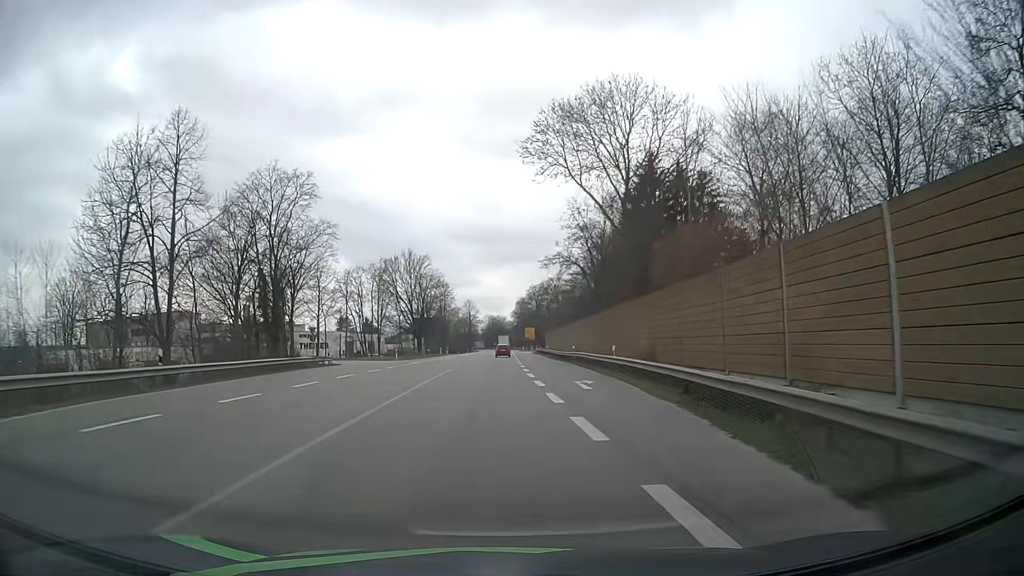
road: primary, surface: asphalt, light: Day
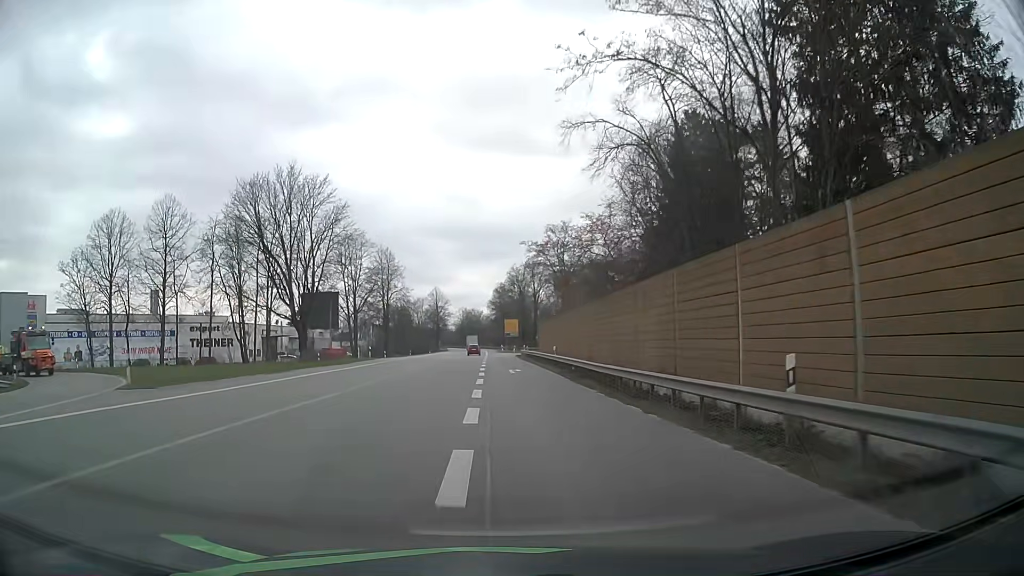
(+1.3, +45.5) m; +2°
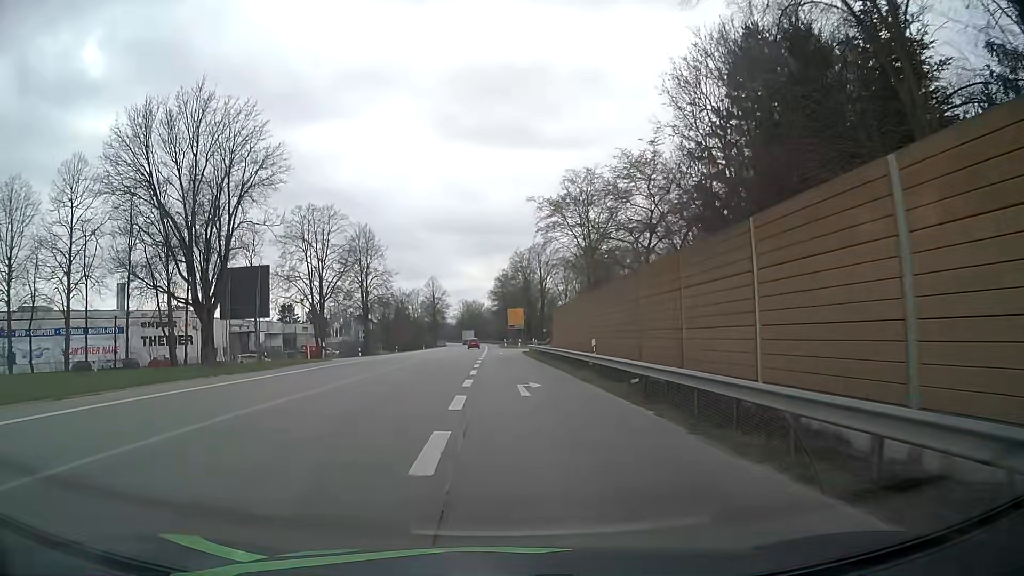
(-0.1, +16.9) m; 0°
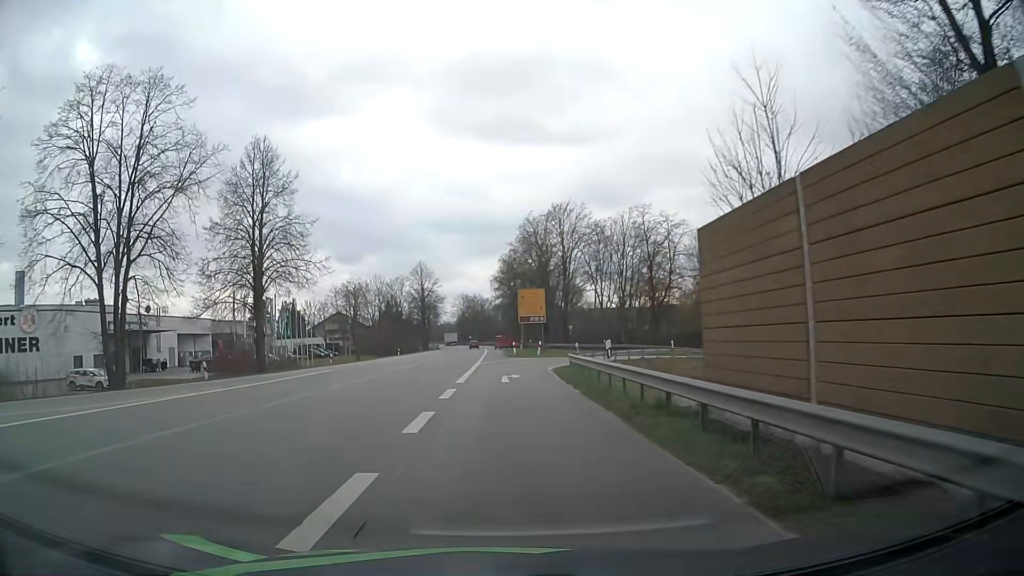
(-0.1, +38.3) m; 0°
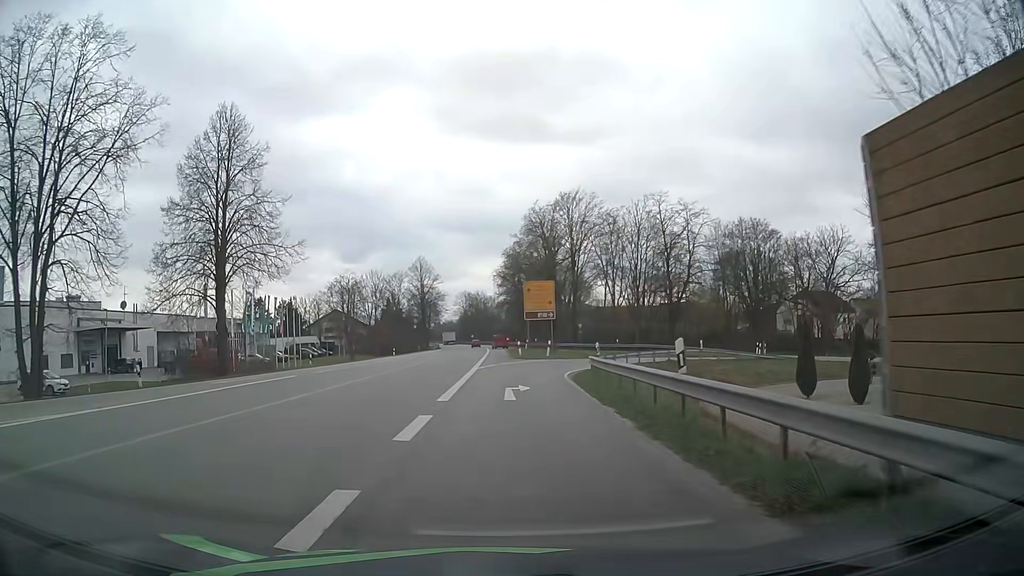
(-0.1, +6.9) m; 0°
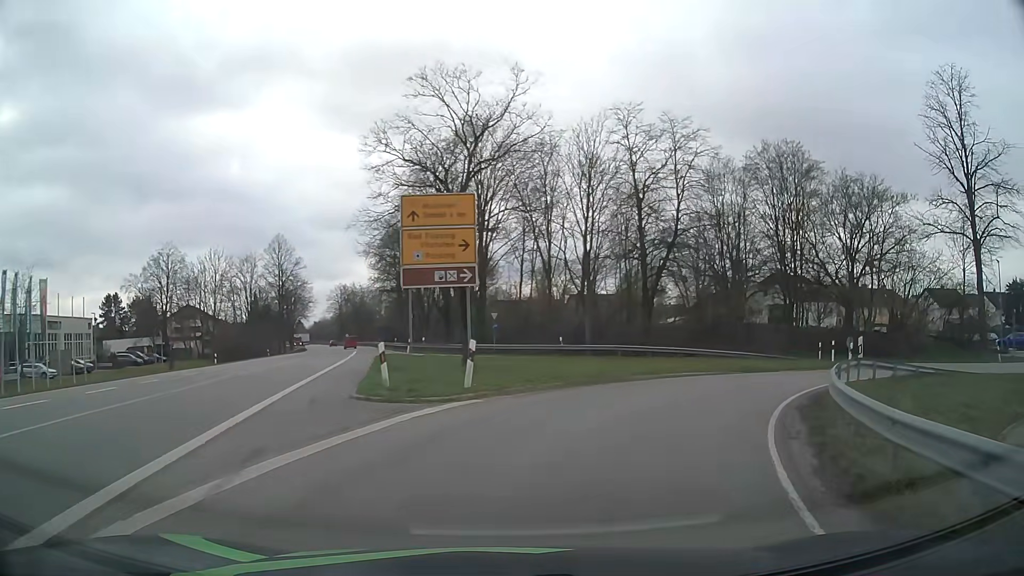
(+0.6, +28.9) m; +9°
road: primary_link
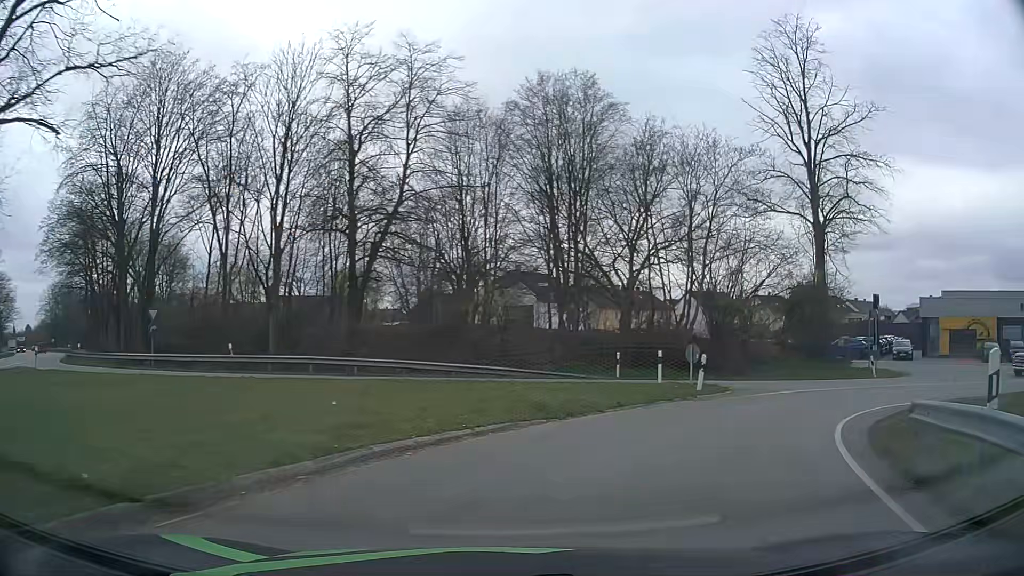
(+2.4, +12.9) m; +23°
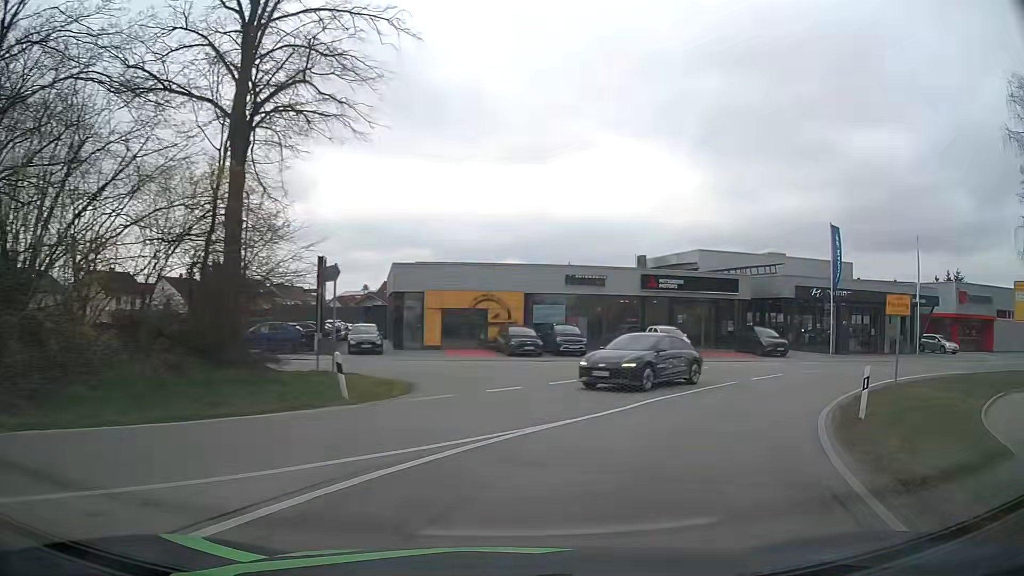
(+7.5, +16.7) m; +50°
(+2, +10) (+7, +18) (+14, +25) (+23, +30) (+33, +32) (+43, +33) (+53, +34) (+63, +34) (+73, +35) (+83, +36) m
